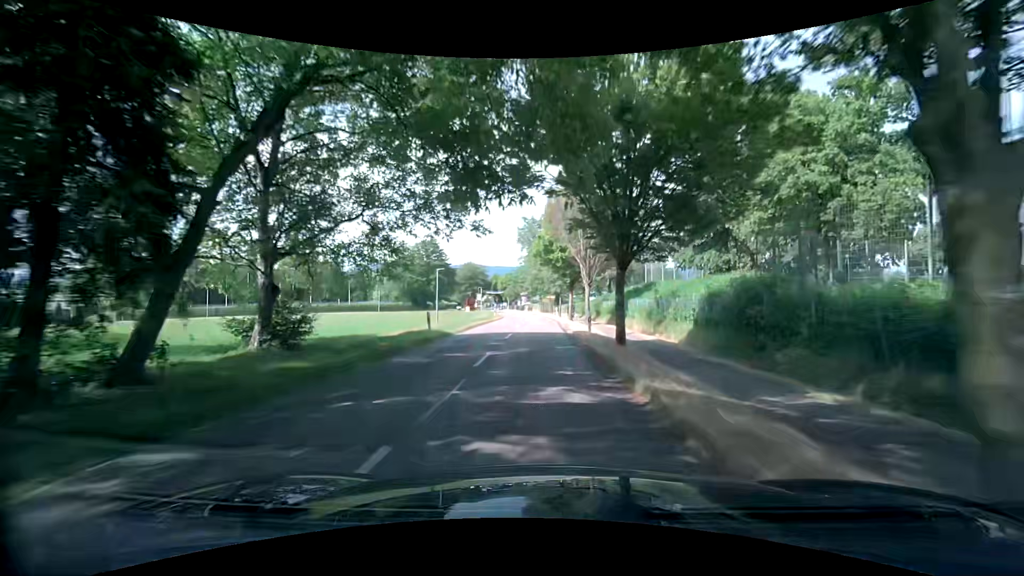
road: unclassified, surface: asphalt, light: Day
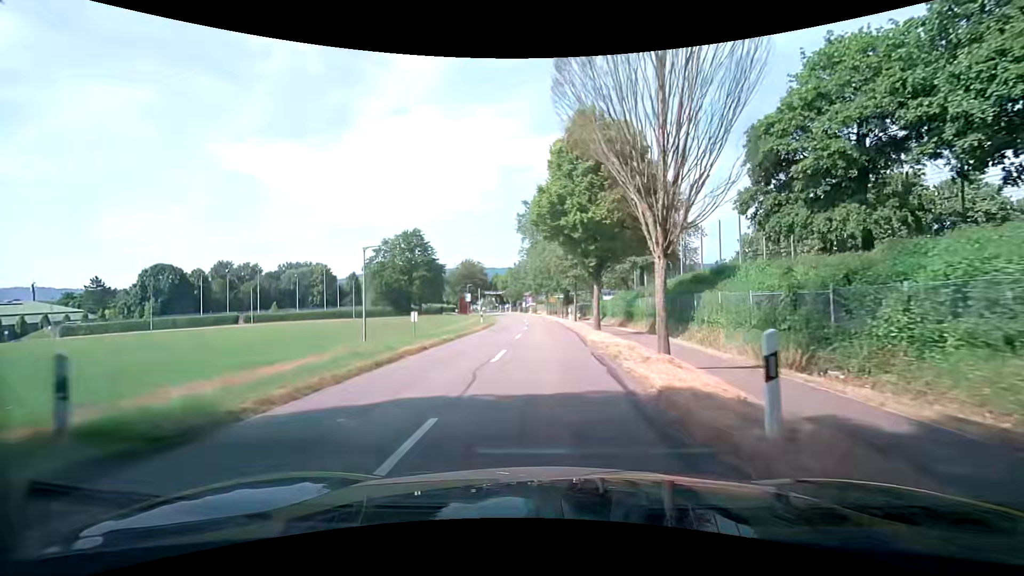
(-0.2, +16.7) m; -1°
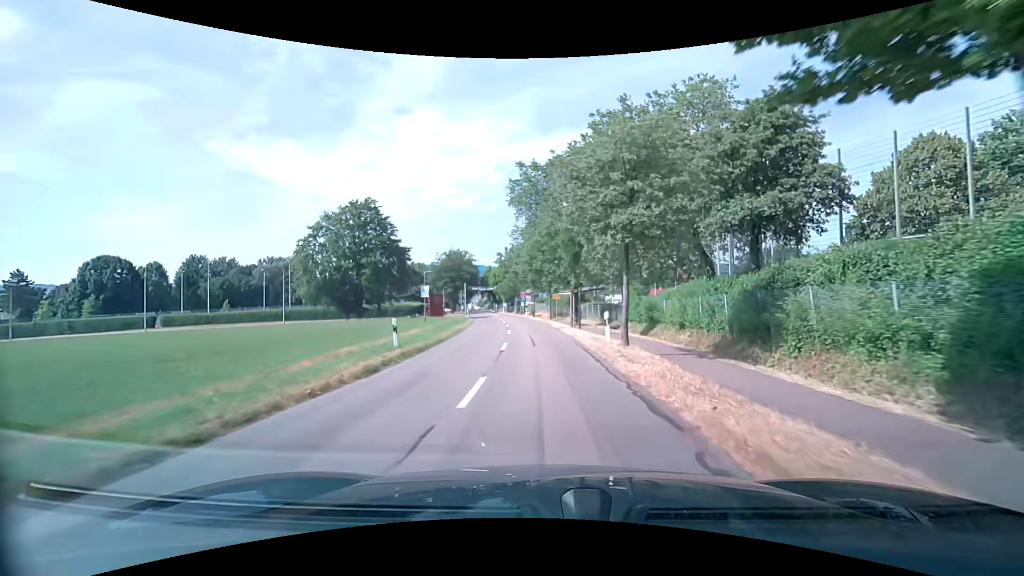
(+0.1, +23.1) m; 0°
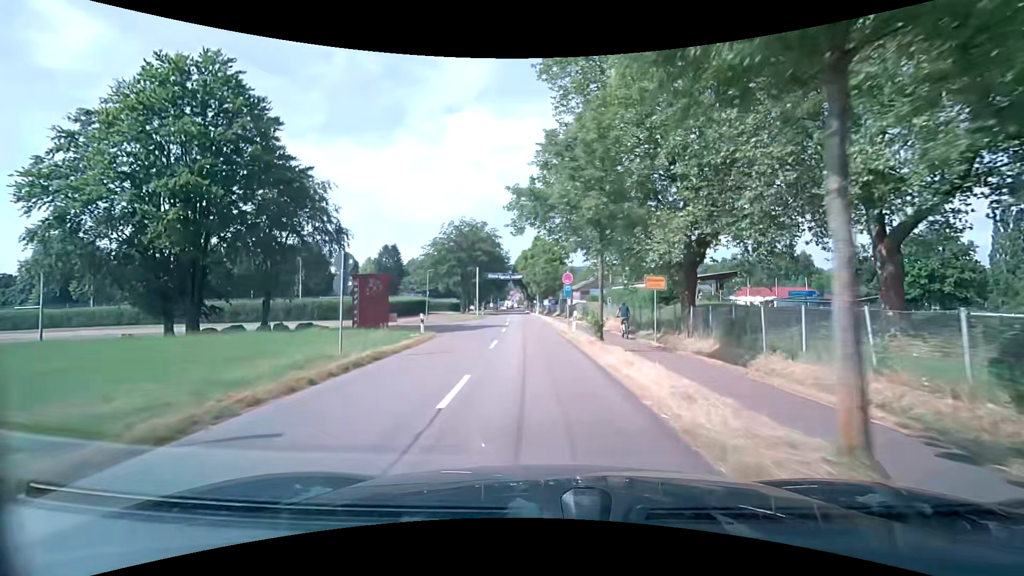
(-1.3, +36.2) m; -5°
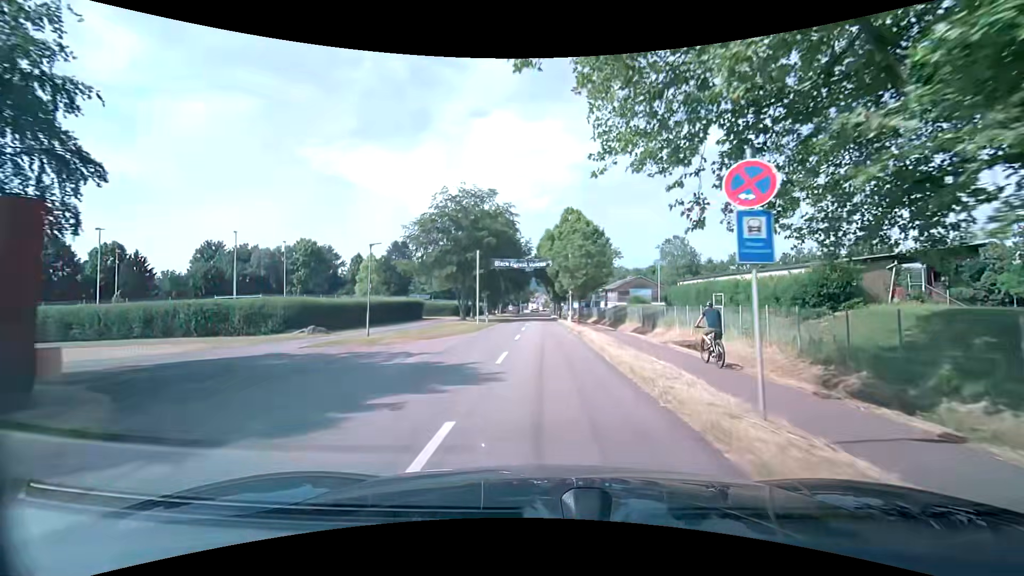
(-0.6, +21.8) m; -2°
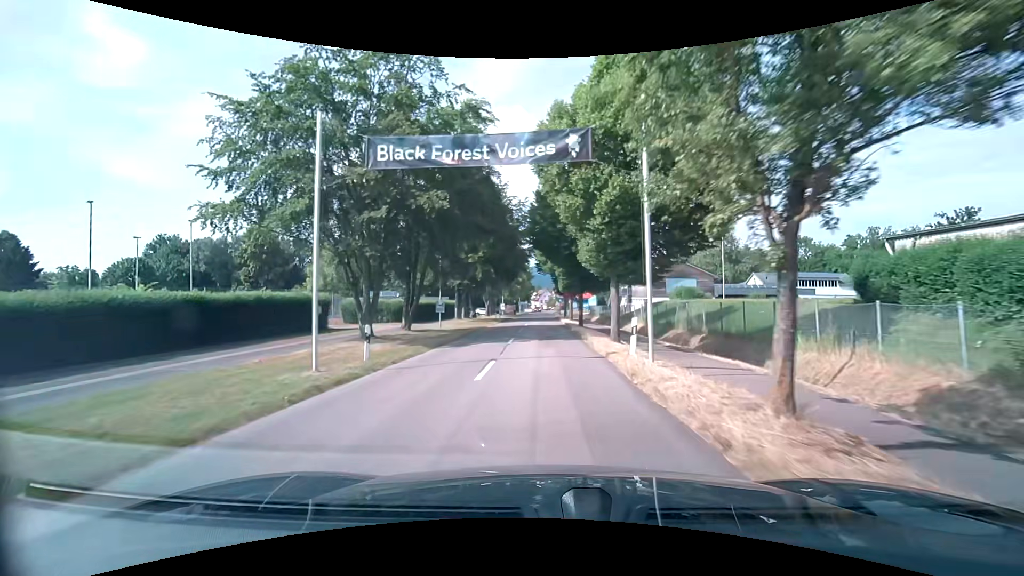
(-0.6, +29.7) m; -1°
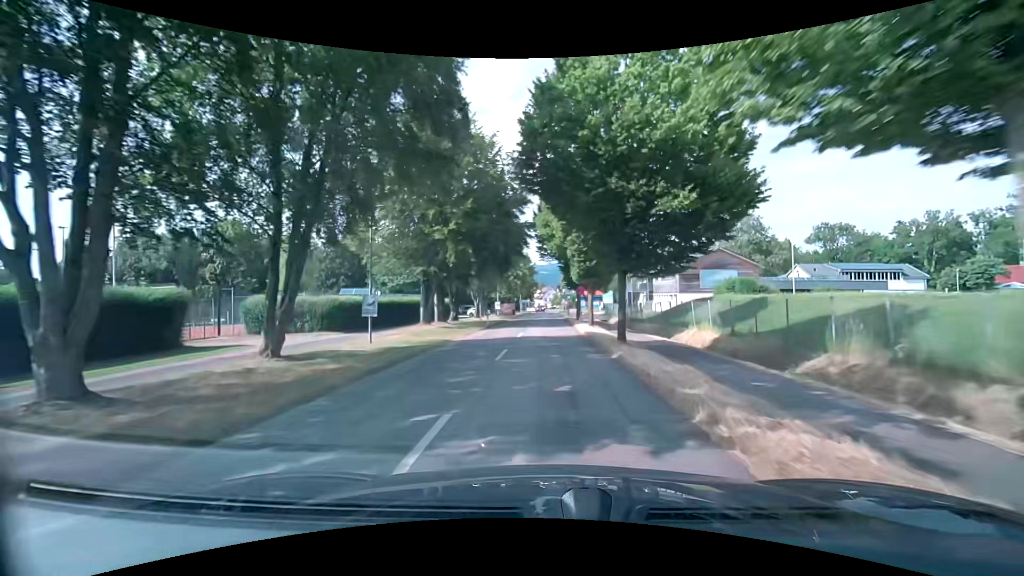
(-0.1, +15.0) m; -1°
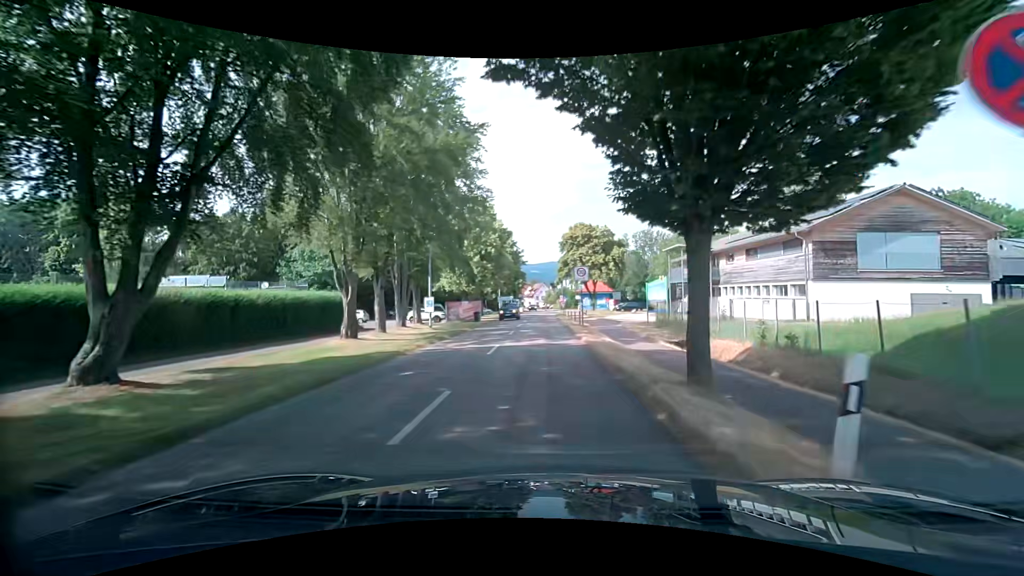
(+0.5, +33.9) m; +1°
(0, +10) (0, +20) (0, +30) (0, +40) (0, +50) (0, +60) (+1, +70) (+1, +80) (+1, +90) (+1, +100) m
